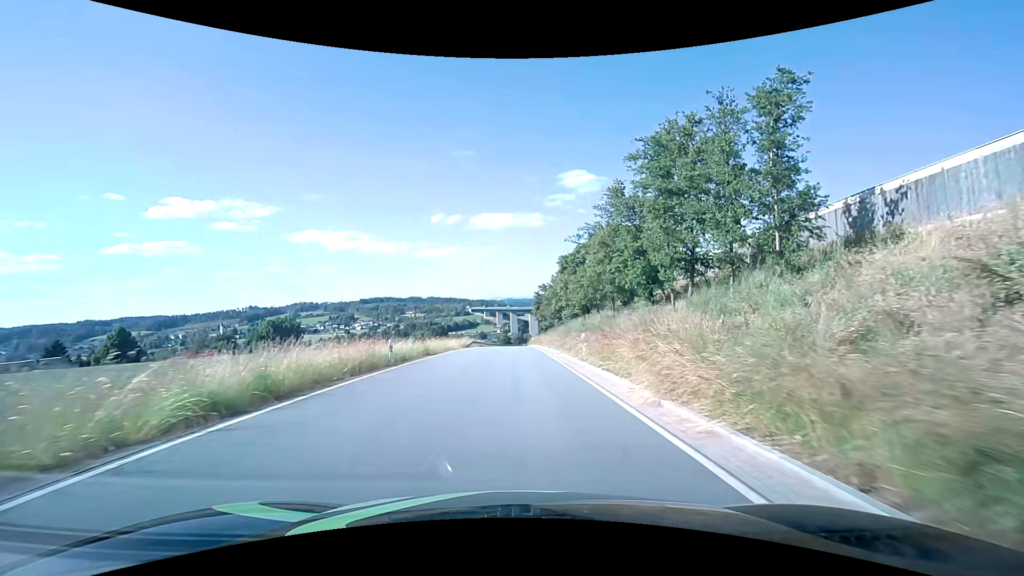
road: unclassified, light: Day
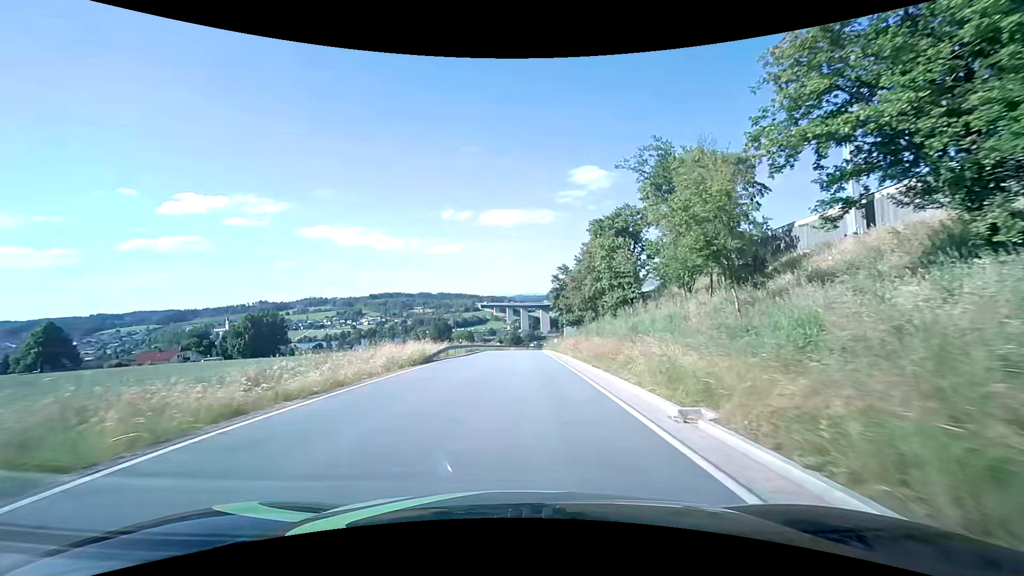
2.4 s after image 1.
(-0.1, +28.5) m; -1°
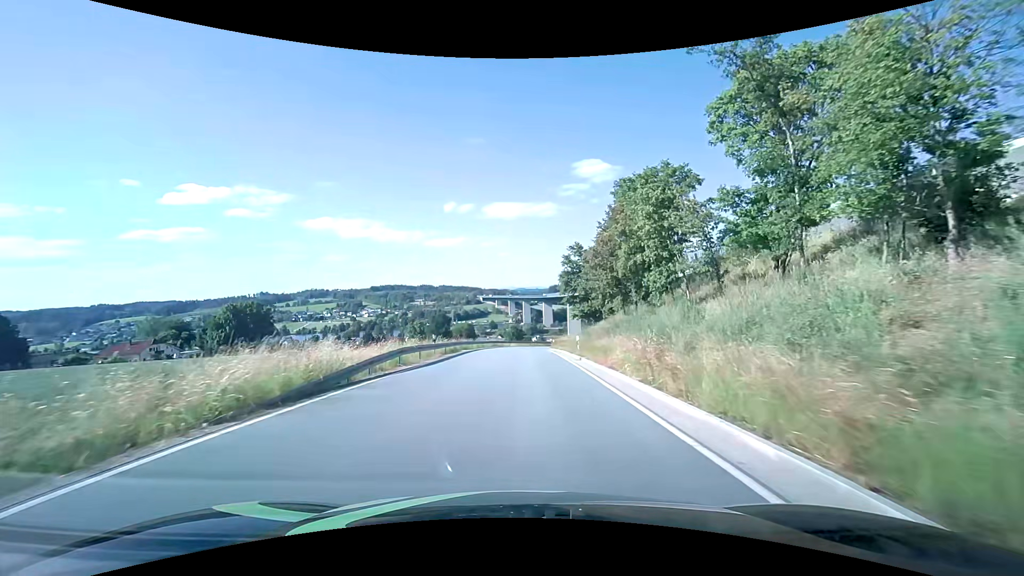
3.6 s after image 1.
(0.0, +14.6) m; 0°
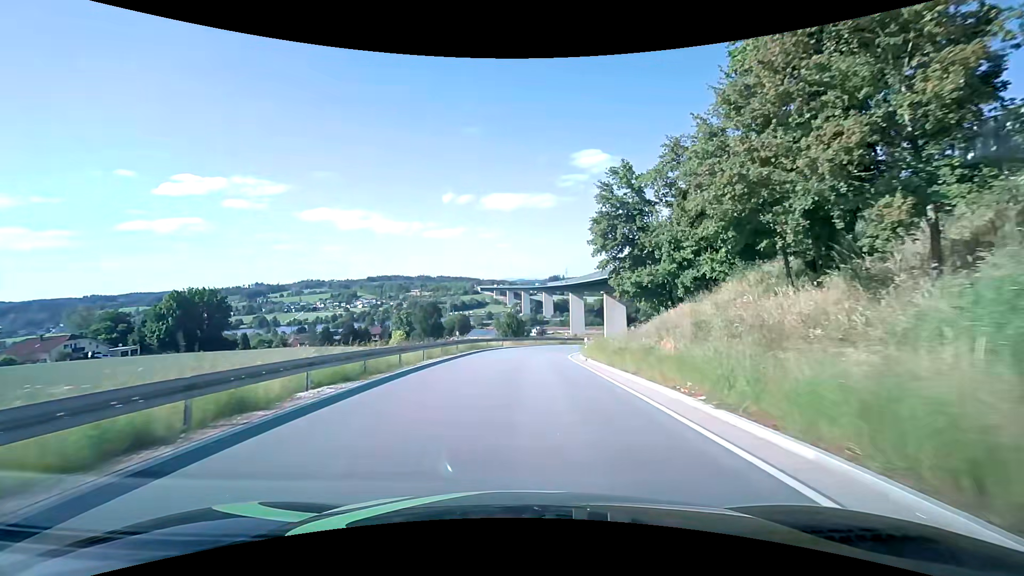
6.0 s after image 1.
(-0.1, +29.2) m; 0°
(0, +10) (0, +20) (+1, +30) (+2, +40) (+5, +49) (+10, +58) (+16, +66) (+22, +74) (+28, +82) (+35, +89) m
